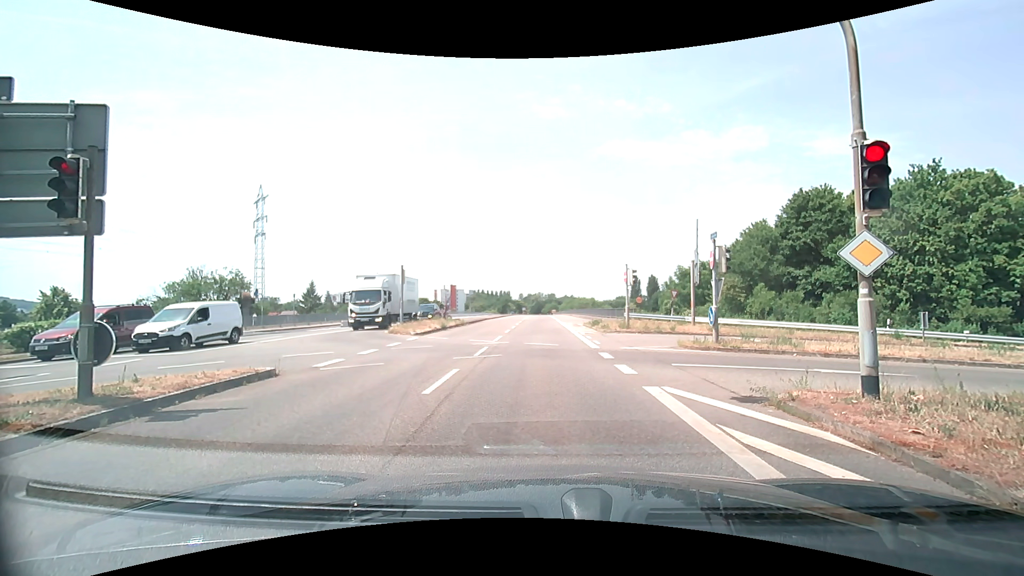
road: secondary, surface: asphalt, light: Day
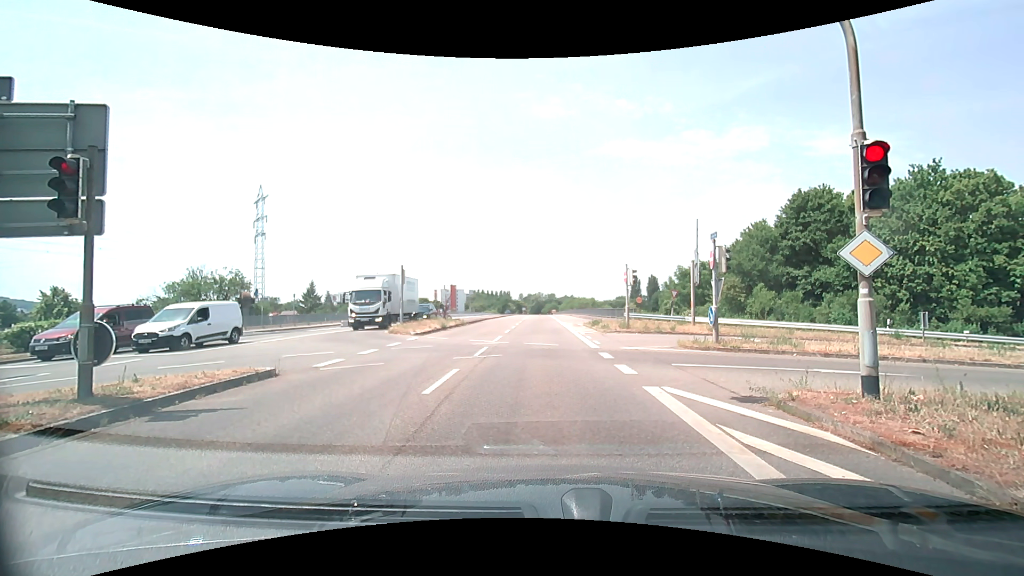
(0.0, 0.0) m; 0°
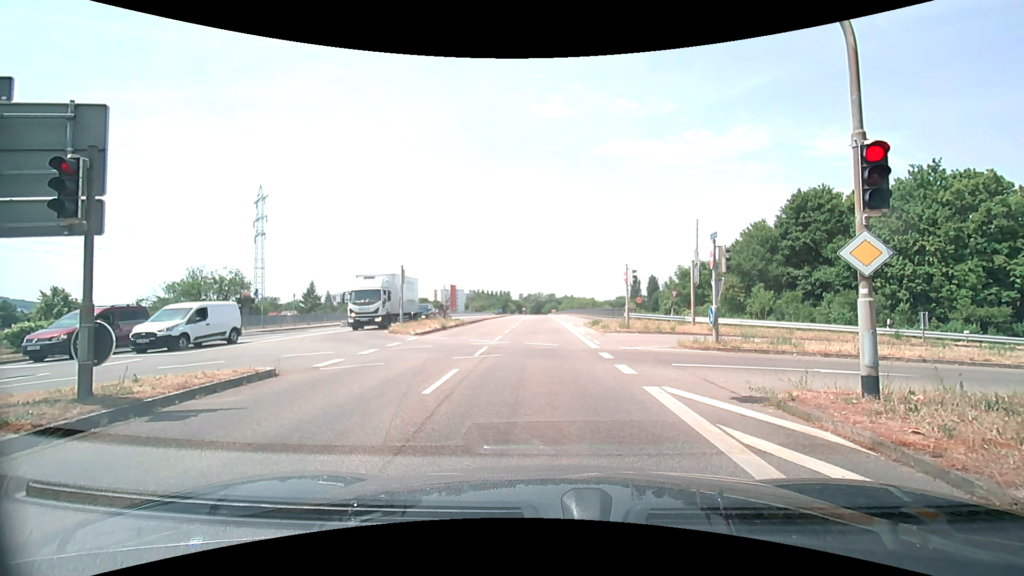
(0.0, 0.0) m; 0°
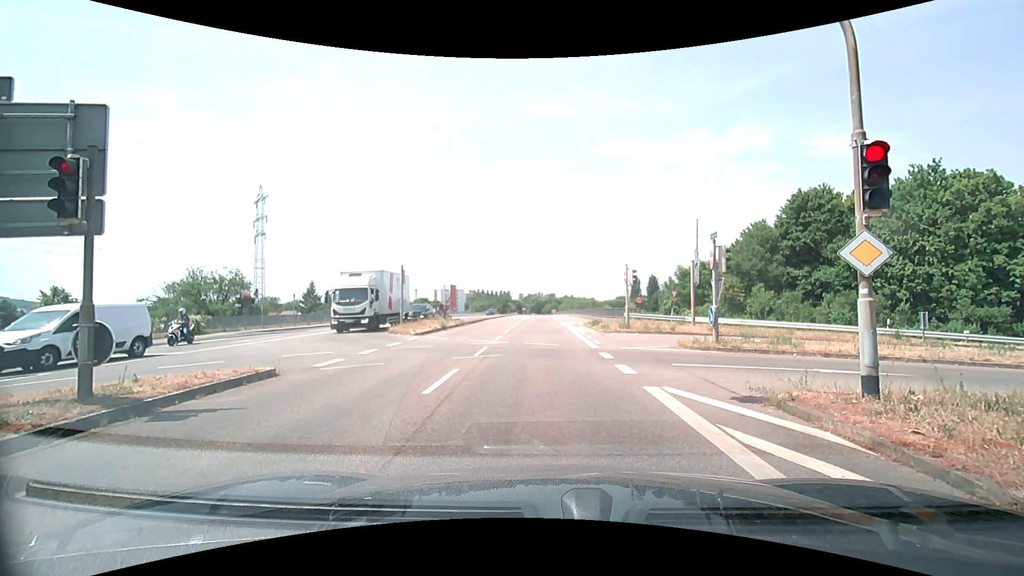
(0.0, 0.0) m; 0°
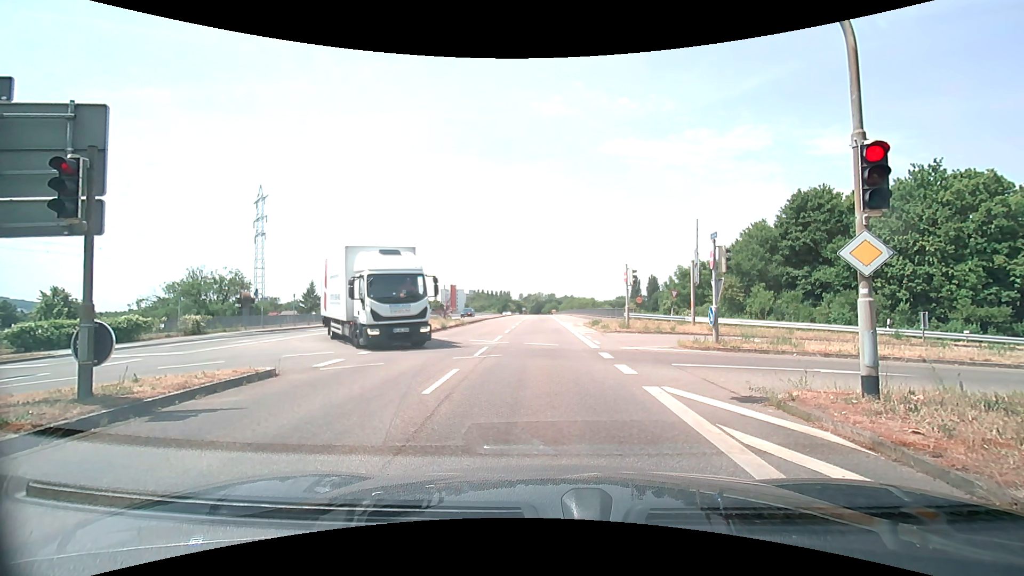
(0.0, 0.0) m; 0°
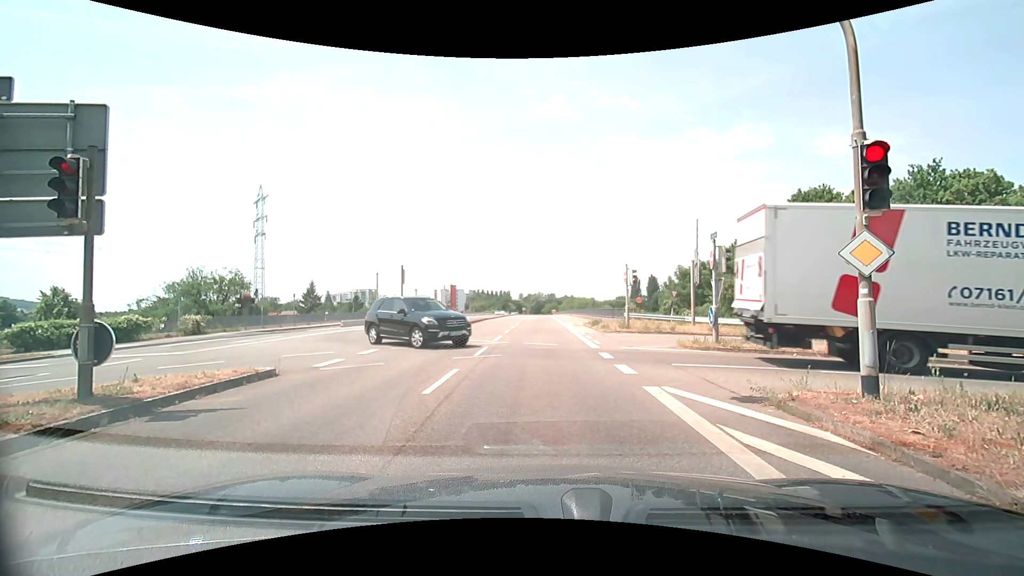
(0.0, 0.0) m; 0°
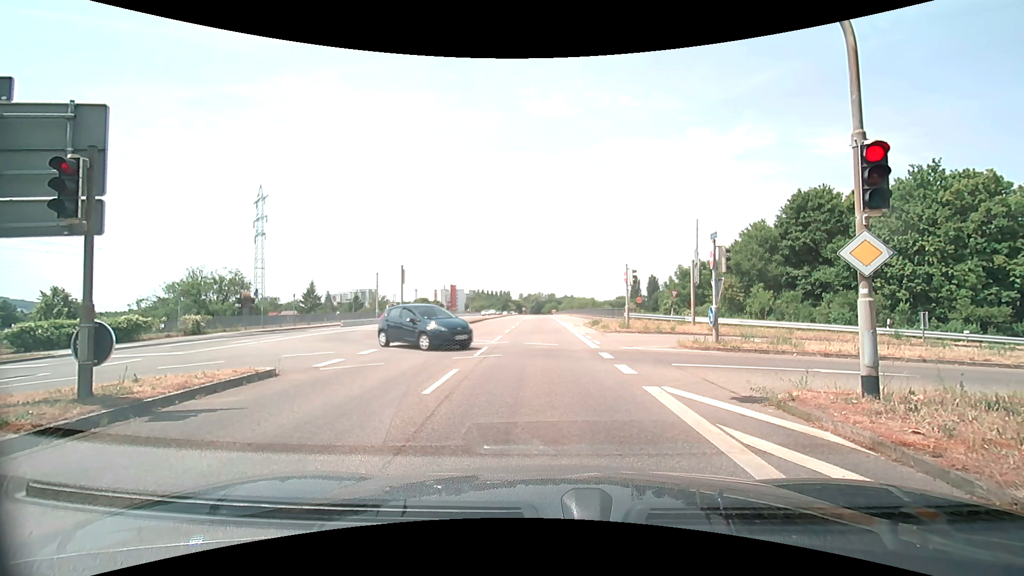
(0.0, 0.0) m; 0°
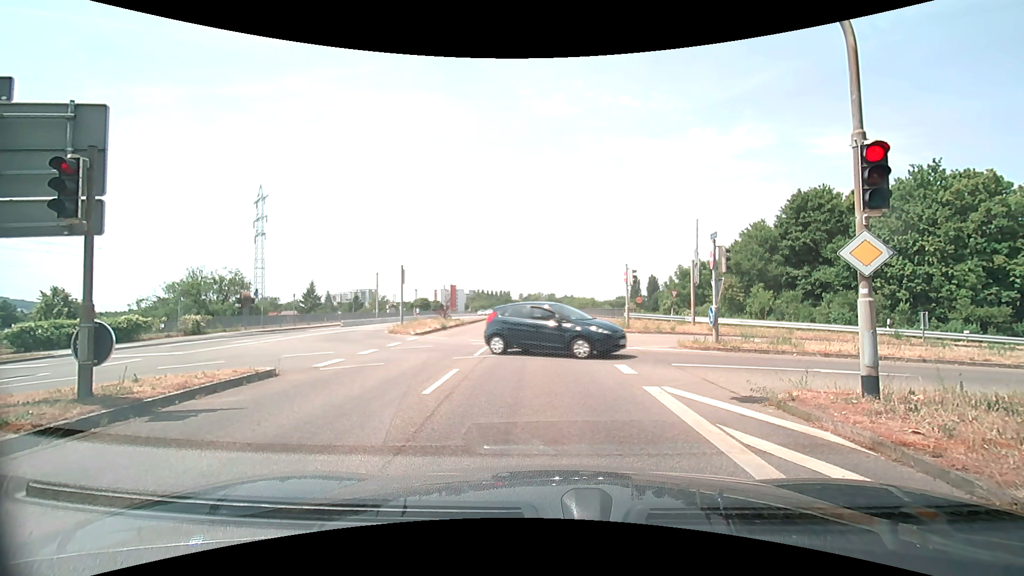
(0.0, 0.0) m; 0°
(0, +10) (0, +20) (0, +30) (0, +40) (0, +50) (0, +60) (0, +70) (0, +80) (0, +90) (-1, +100) m
